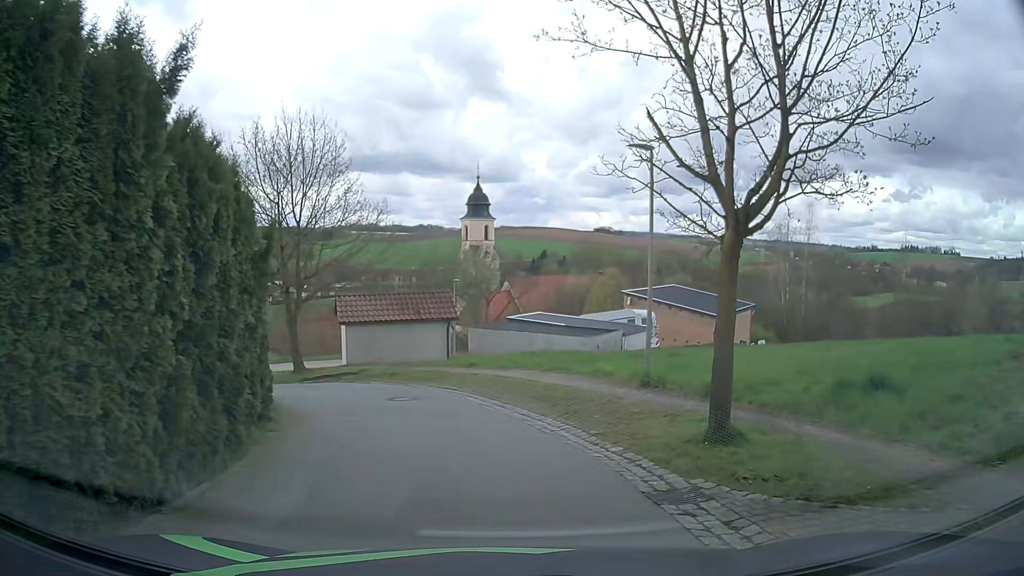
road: residential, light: Day
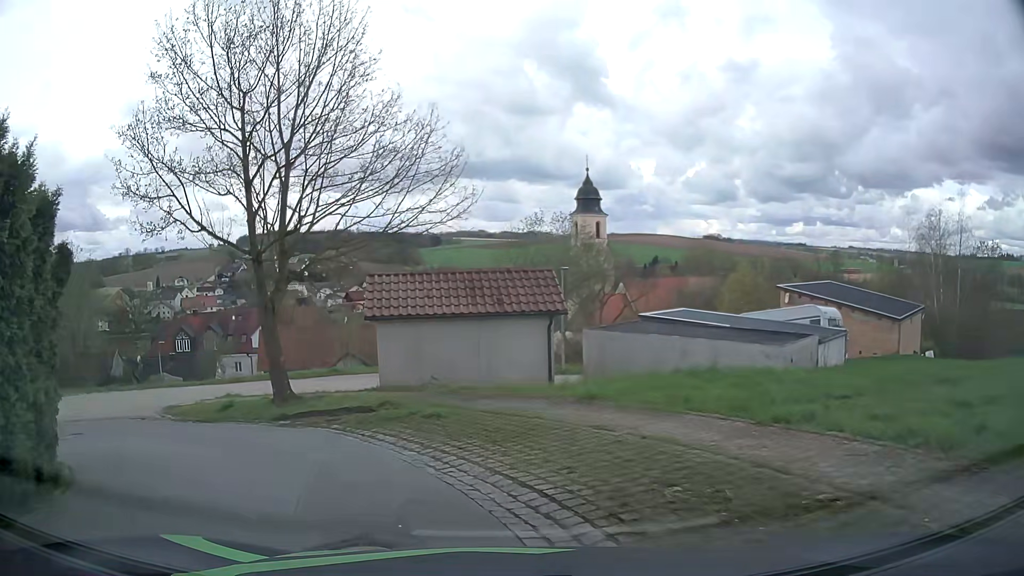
(-0.3, +10.8) m; -8°
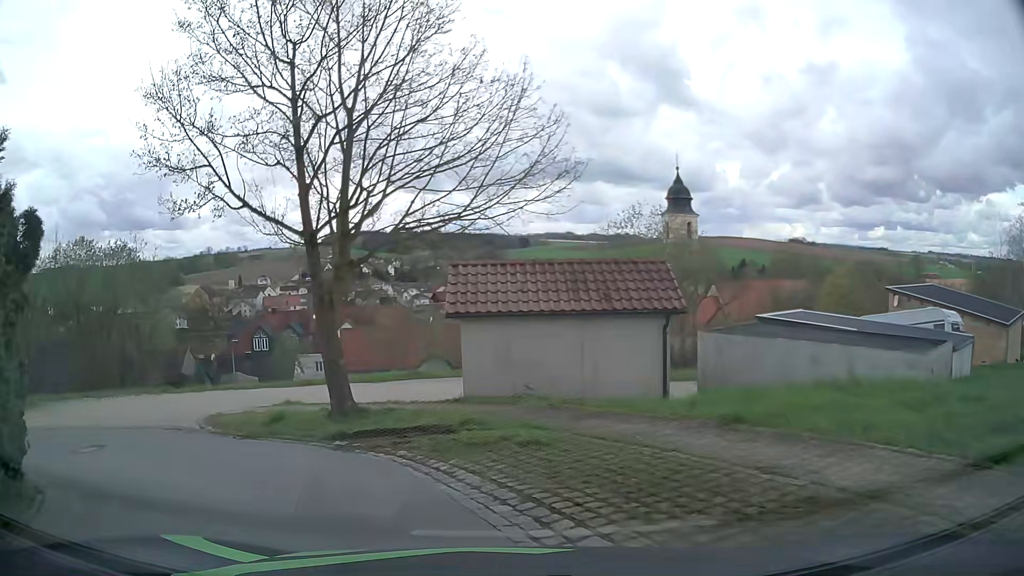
(-0.2, +2.5) m; -8°
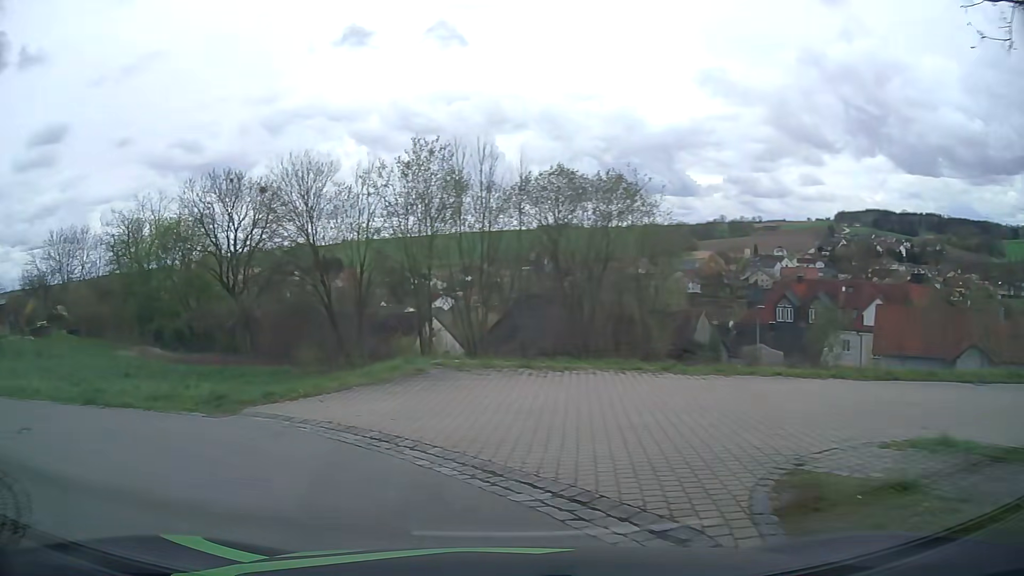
(-3.4, +9.1) m; -44°
(-4, +9) (-13, +14) (-22, +16) (-32, +18) (-42, +21) (-52, +23) (-61, +25) (-71, +27) (-80, +31) (-85, +40) m
